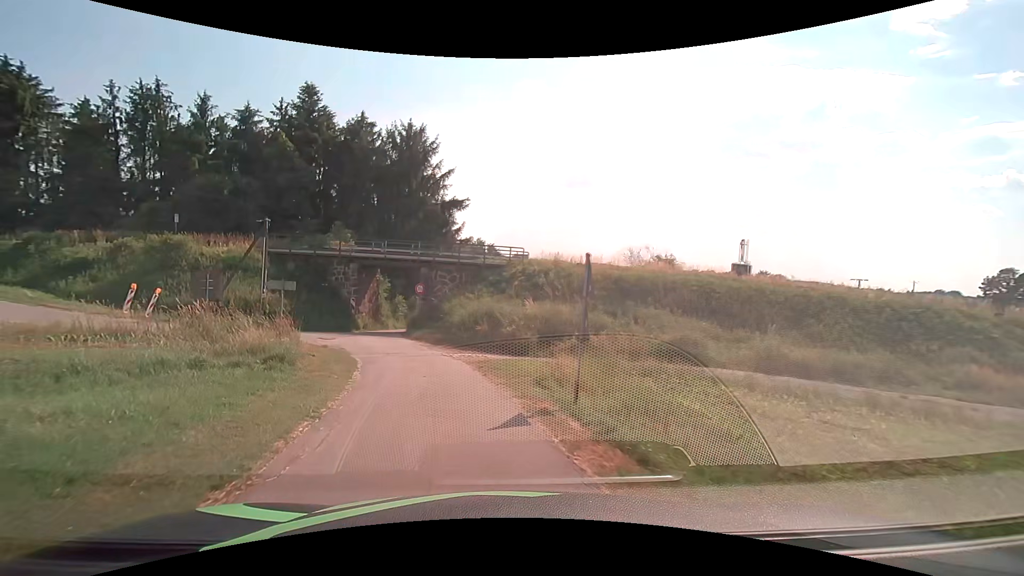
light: Day
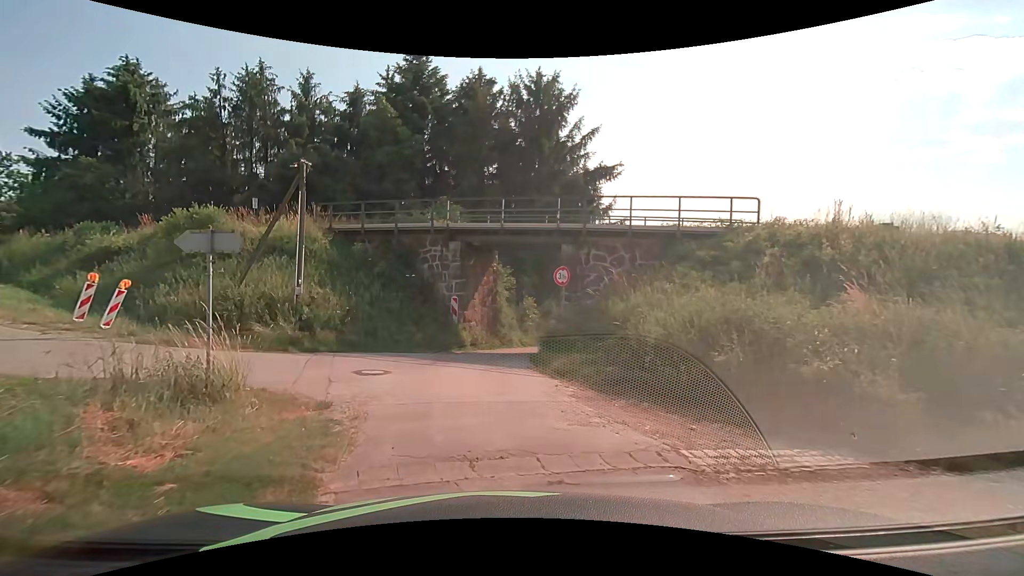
(-1.9, +12.8) m; -14°
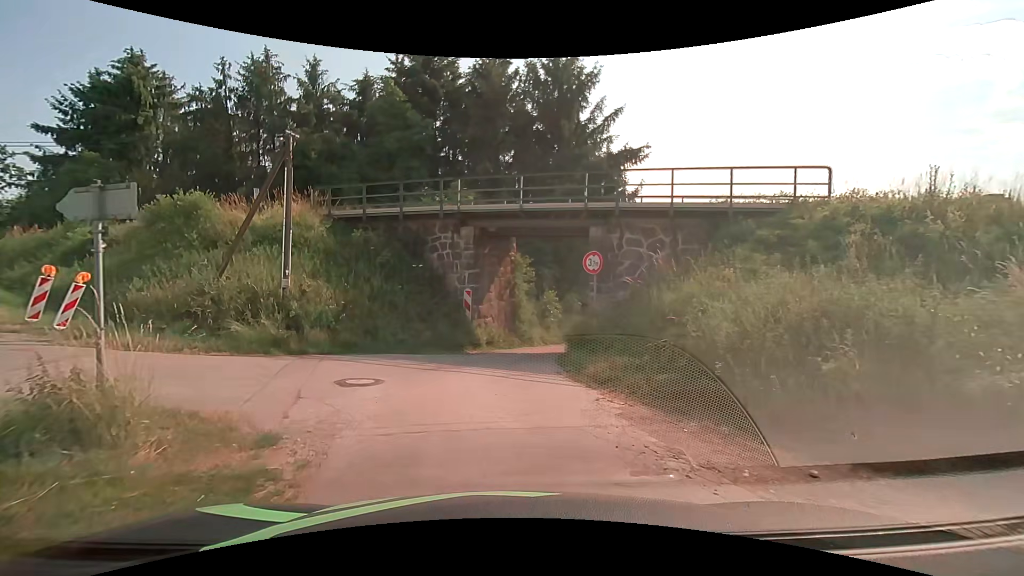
(0.0, +2.2) m; -2°
